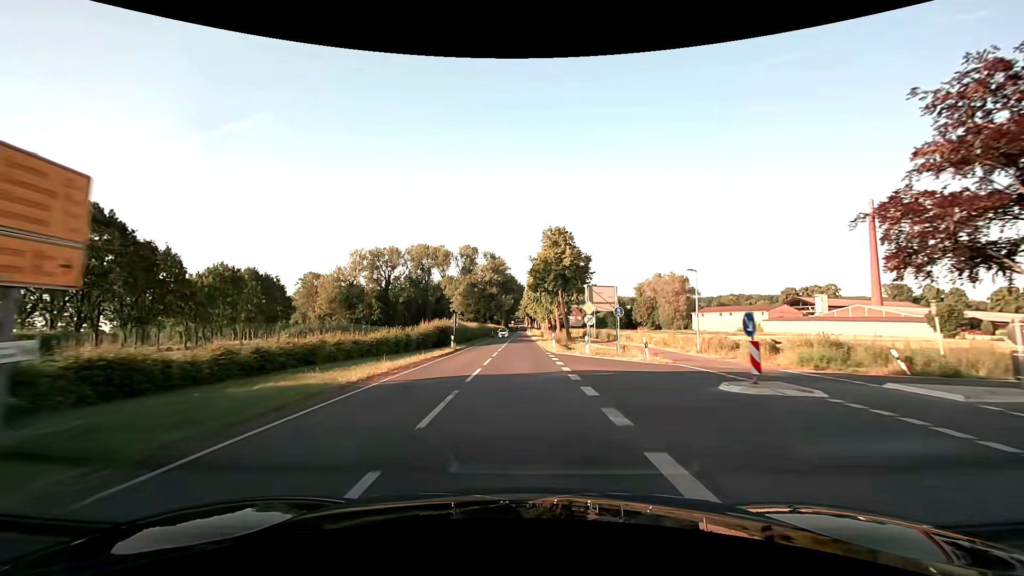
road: secondary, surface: asphalt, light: Day
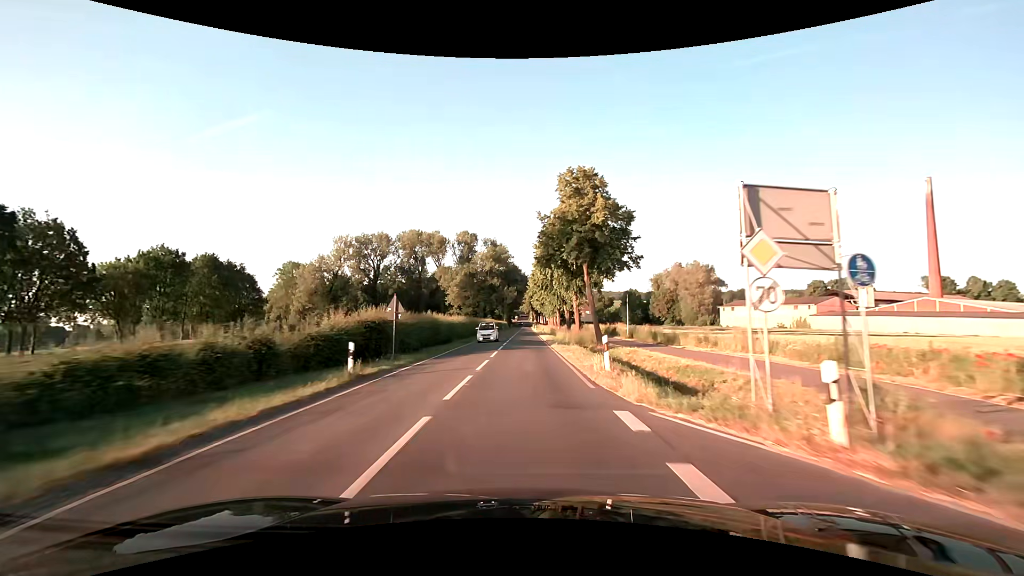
(+0.1, +21.5) m; 0°
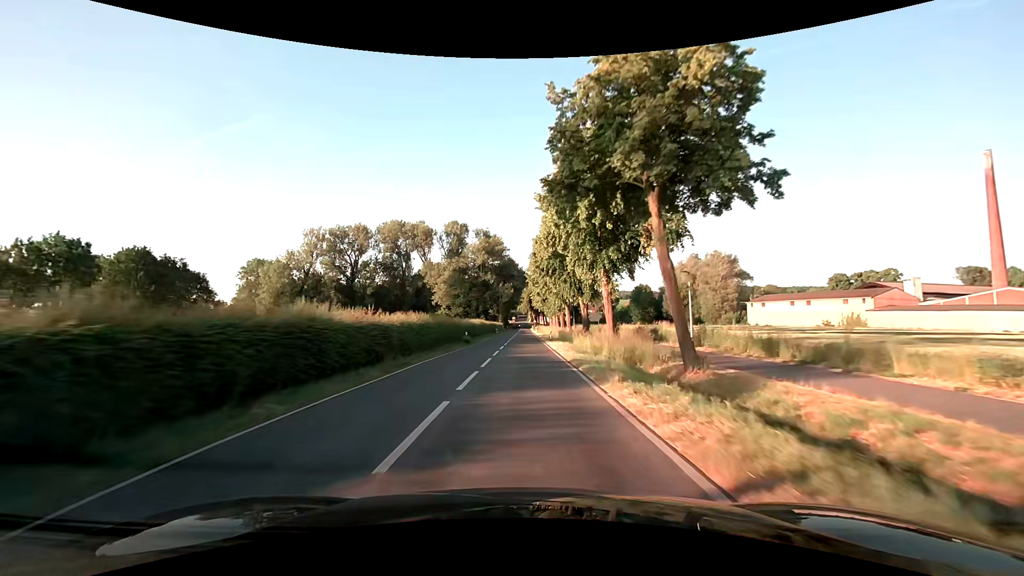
(0.0, +21.4) m; 0°
(0, +10) (0, +20) (0, +30) (0, +40) (0, +50) (0, +60) (0, +70) (0, +80) (0, +90) (0, +100) m
